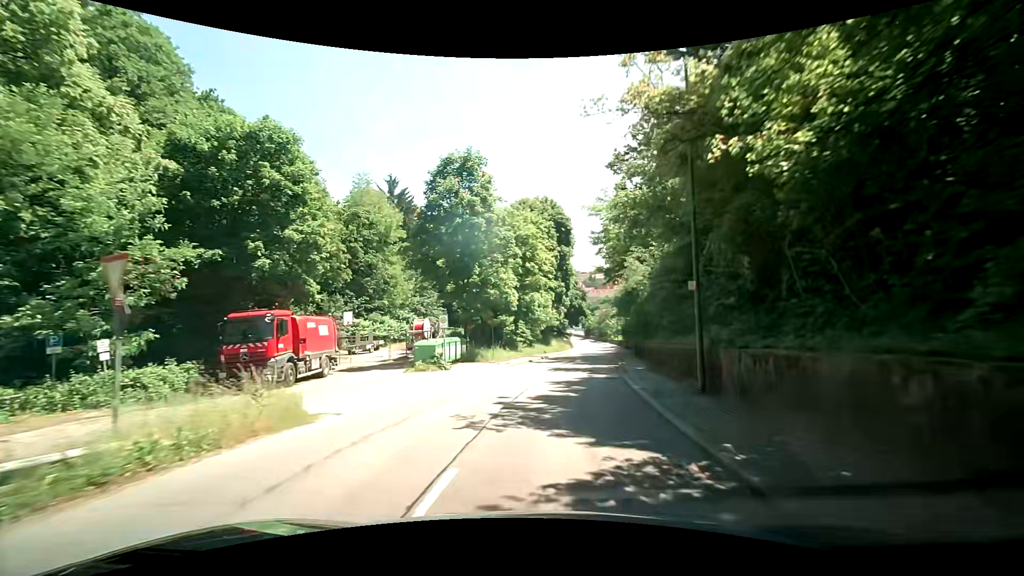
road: tertiary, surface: asphalt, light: Day
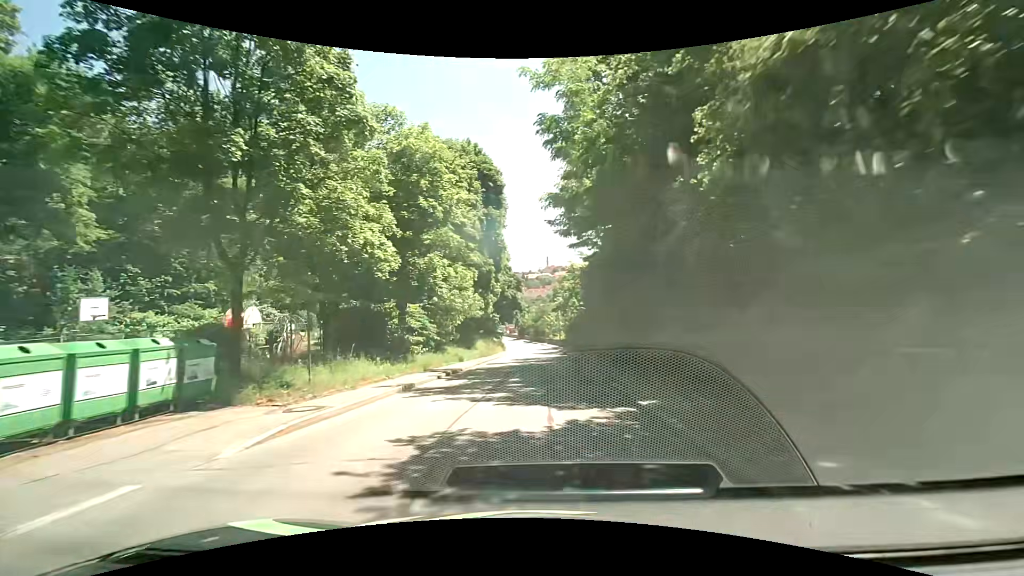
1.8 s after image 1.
(+1.4, +19.1) m; +7°
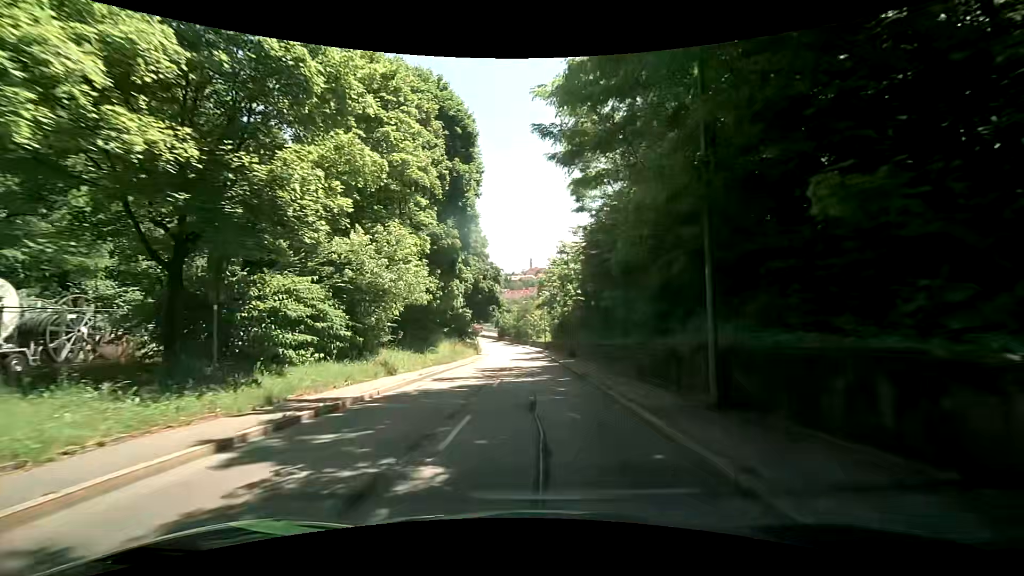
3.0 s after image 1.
(+0.5, +12.5) m; +3°
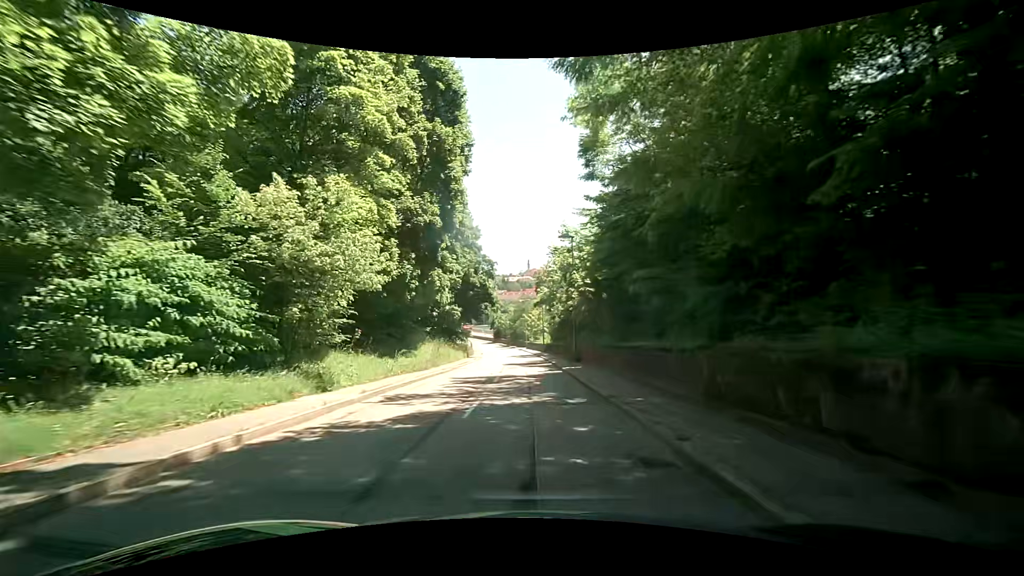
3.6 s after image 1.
(0.0, +6.3) m; 0°
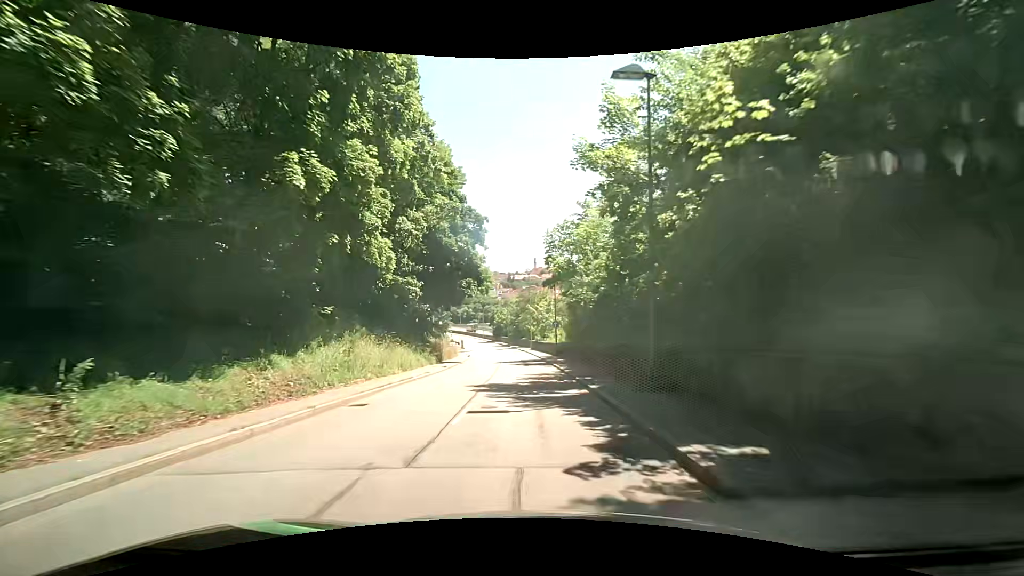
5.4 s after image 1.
(-0.1, +19.0) m; 0°
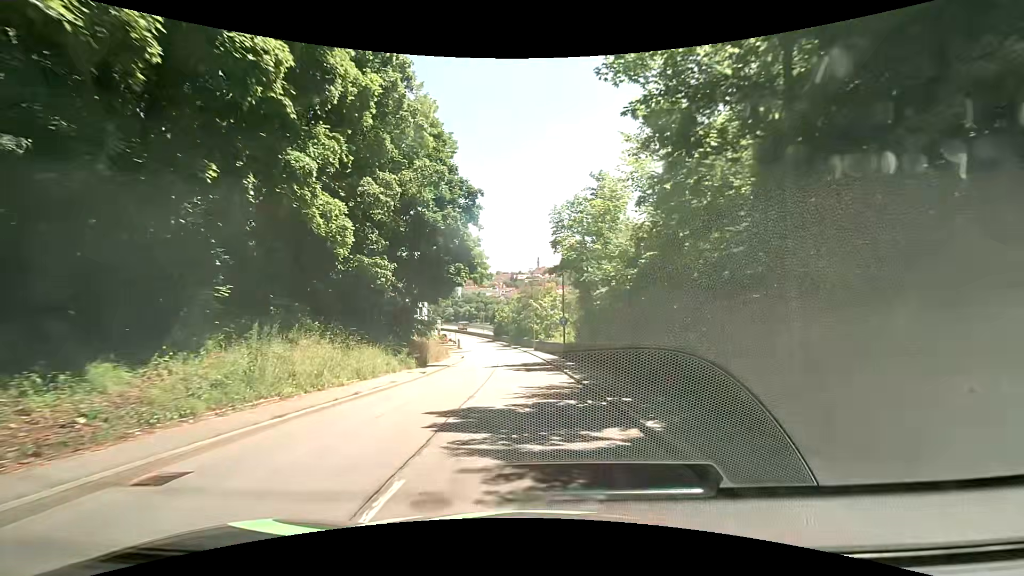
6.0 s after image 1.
(-0.1, +6.4) m; 0°
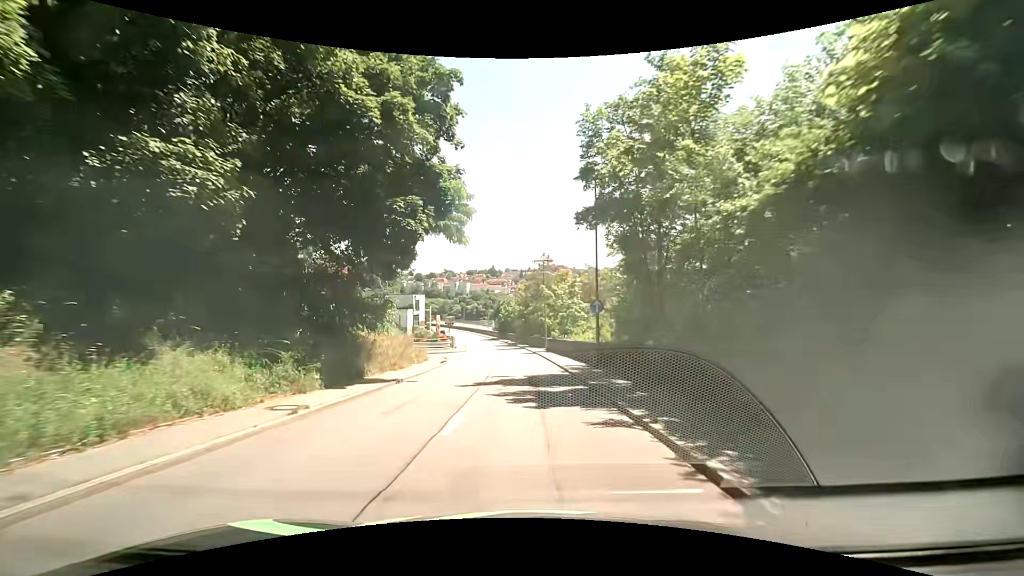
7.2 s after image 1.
(-0.2, +12.9) m; -1°
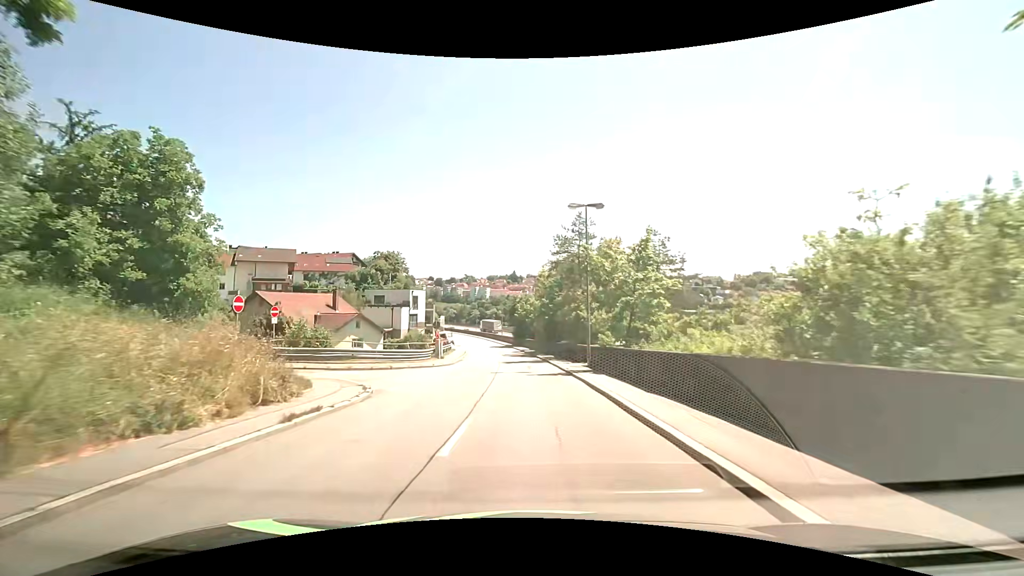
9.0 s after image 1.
(-0.5, +19.6) m; -2°
(0, +10) (-1, +20) (-1, +30) (-2, +40) (-3, +50) (-4, +60) (-5, +70) (-7, +80) (-9, +89) (-11, +99) m
